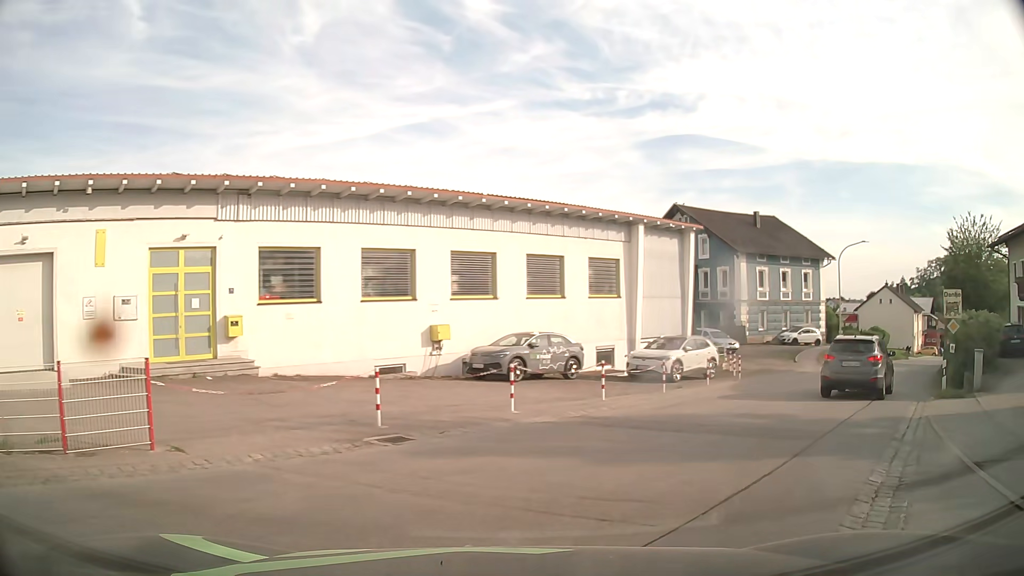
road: secondary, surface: asphalt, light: Day
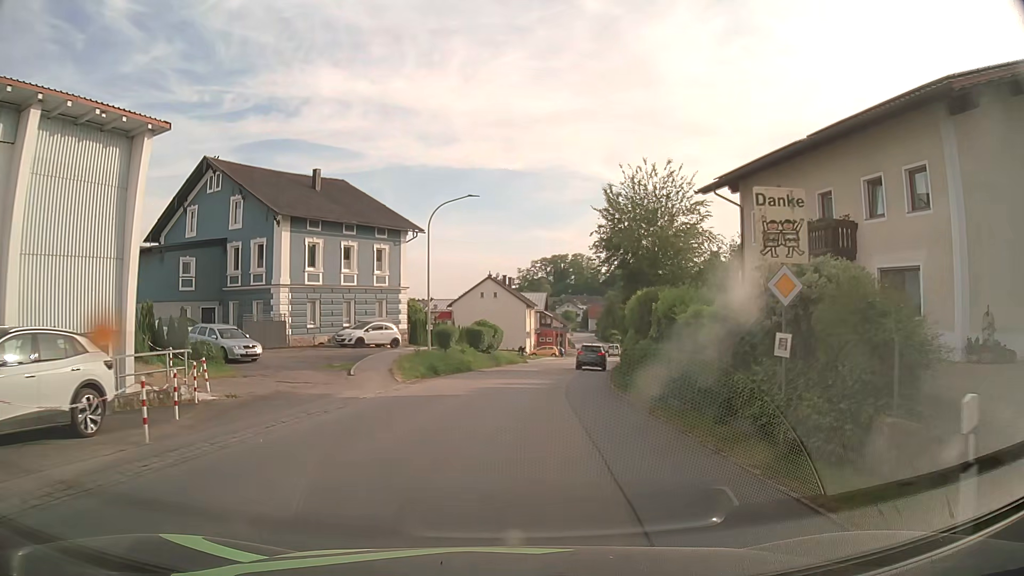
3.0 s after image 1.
(+7.6, +15.7) m; +36°
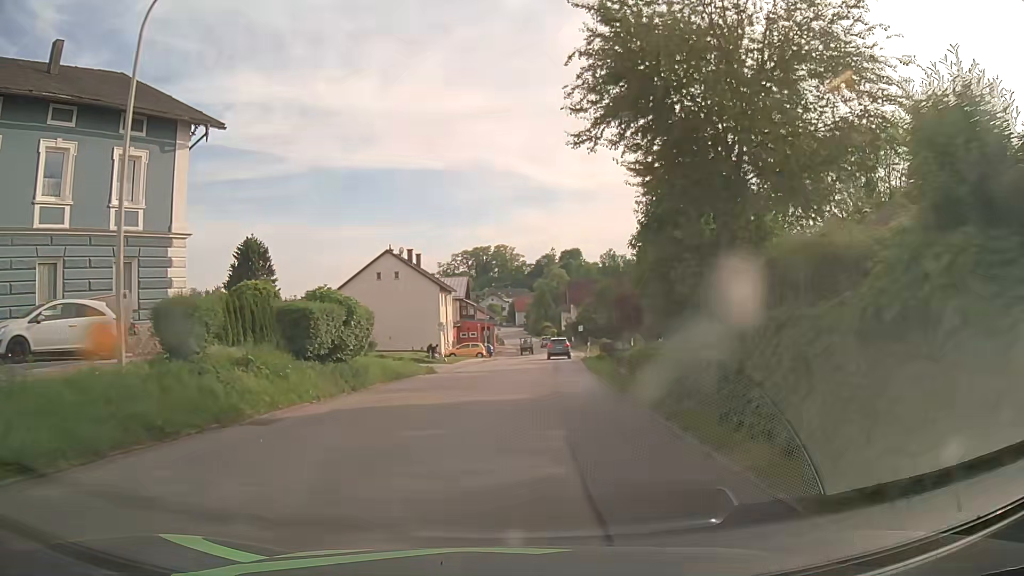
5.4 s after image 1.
(+1.4, +23.9) m; +6°
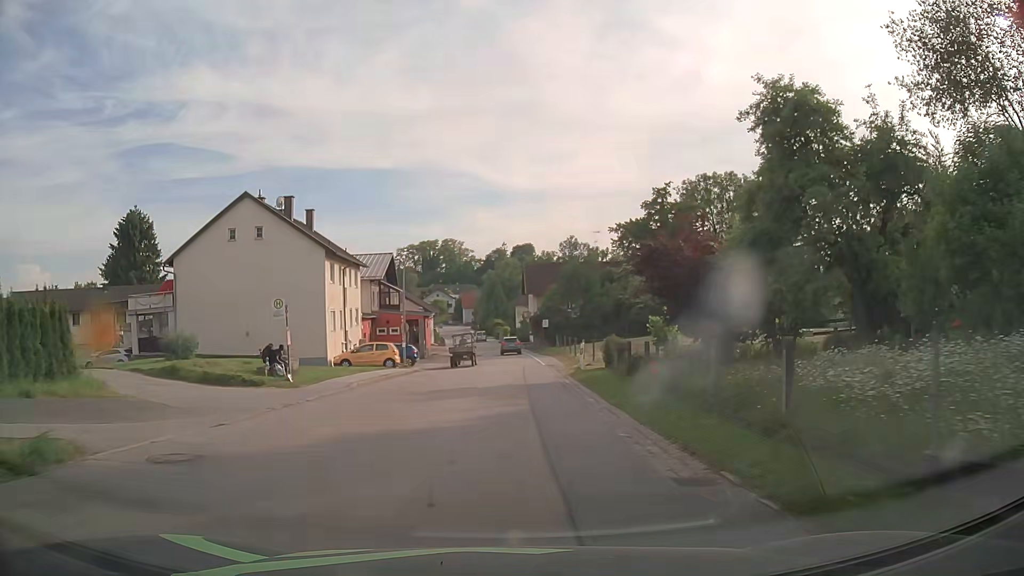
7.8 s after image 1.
(+1.3, +24.8) m; +4°
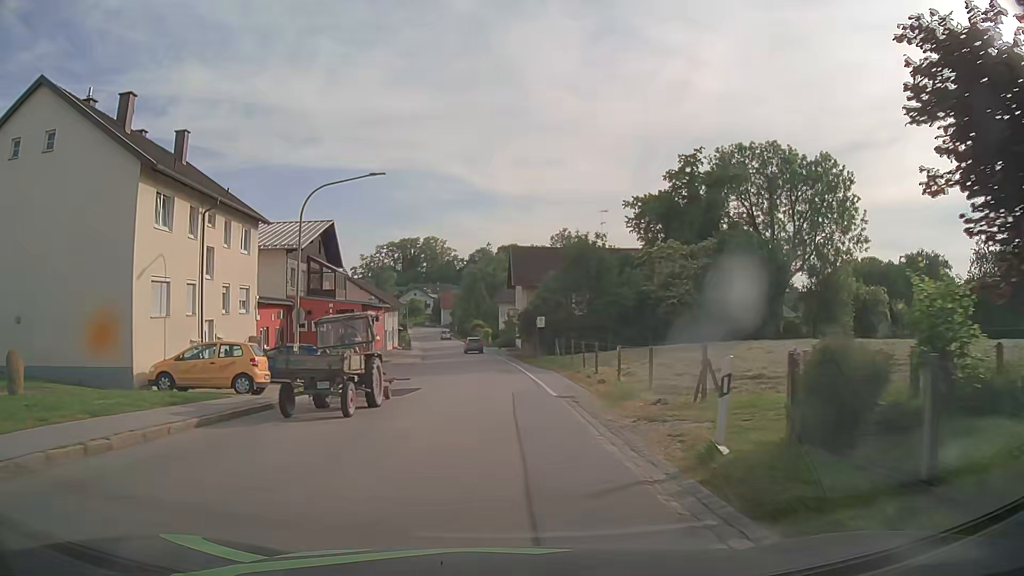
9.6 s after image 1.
(+0.3, +19.7) m; +2°
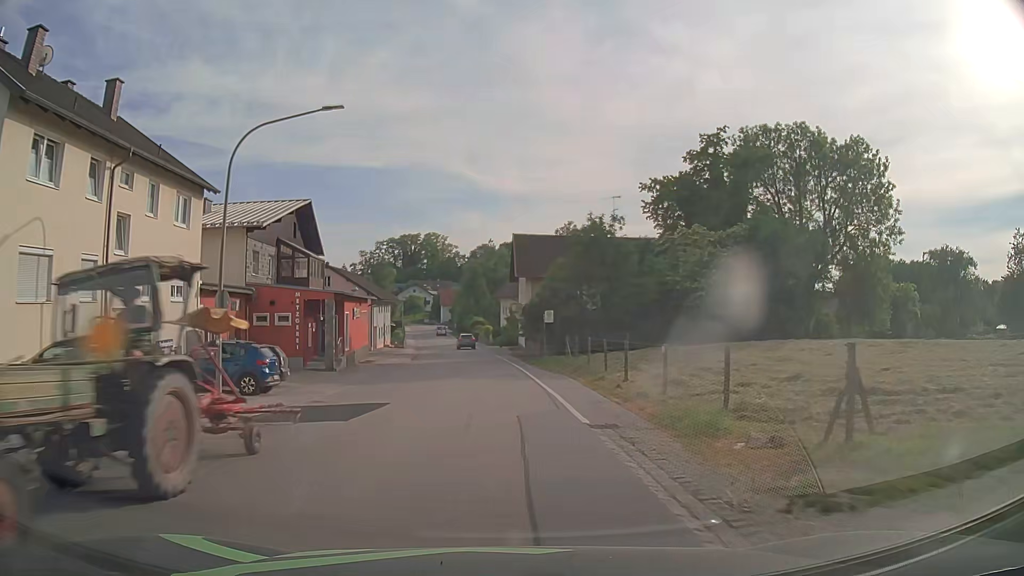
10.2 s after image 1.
(0.0, +7.0) m; 0°
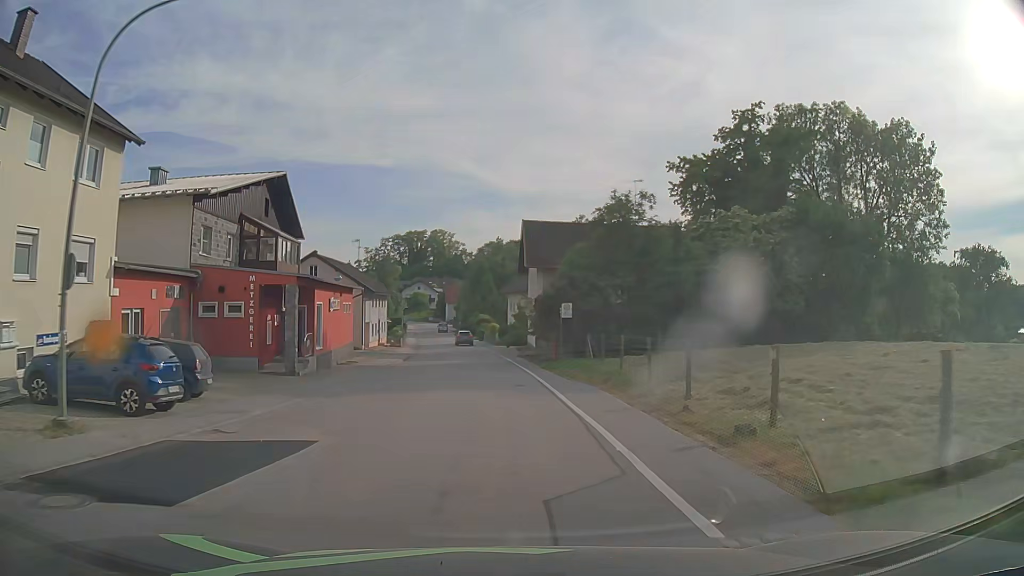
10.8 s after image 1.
(-0.1, +7.2) m; -1°
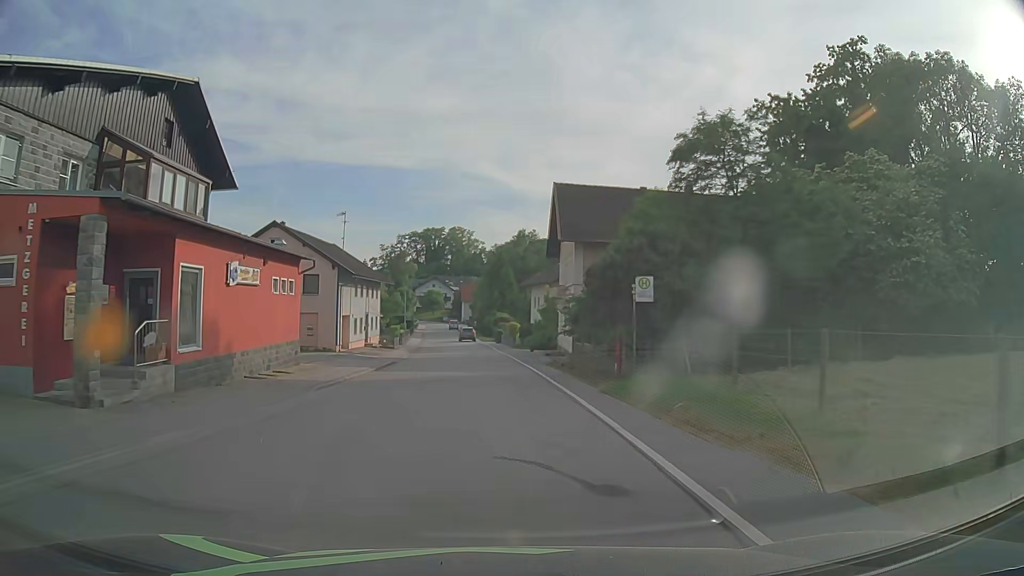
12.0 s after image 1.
(-0.2, +14.8) m; -2°
(0, +10) (0, +20) (-1, +30) (-1, +40) (-2, +50) (-3, +60) (-4, +70) (-5, +80) (-6, +90) (-7, +100) m
